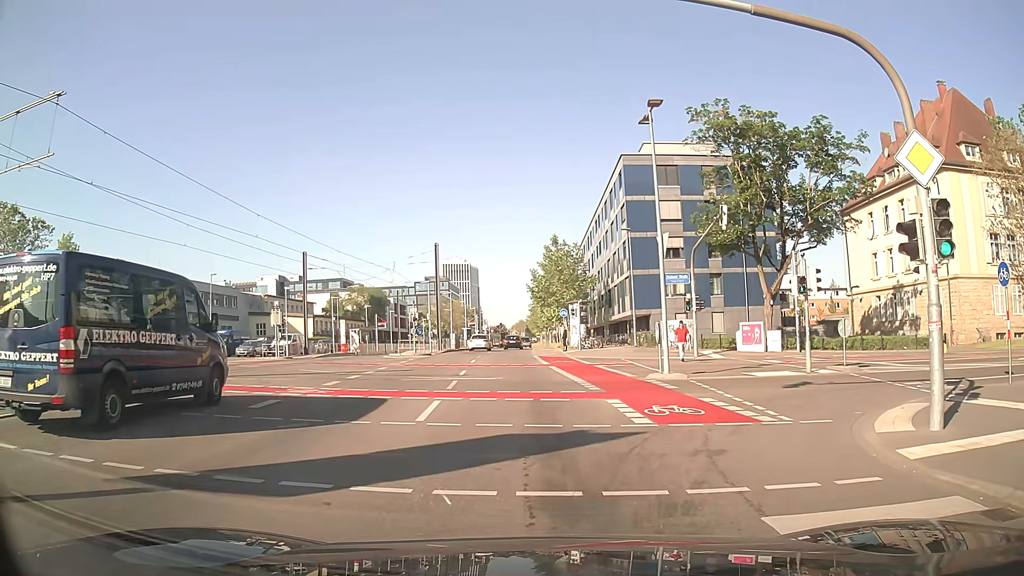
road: secondary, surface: asphalt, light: Day
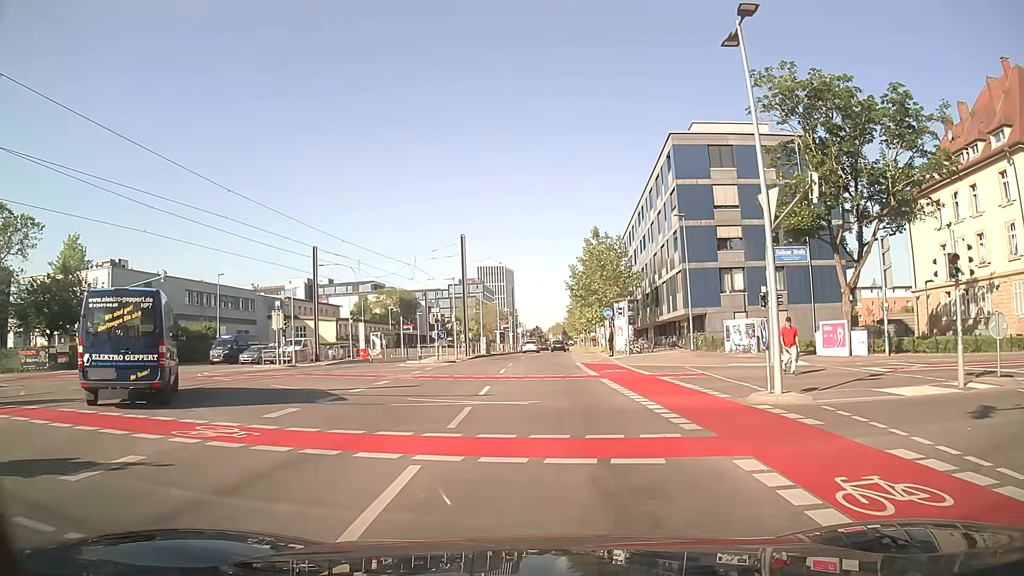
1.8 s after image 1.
(-0.3, +6.8) m; -4°
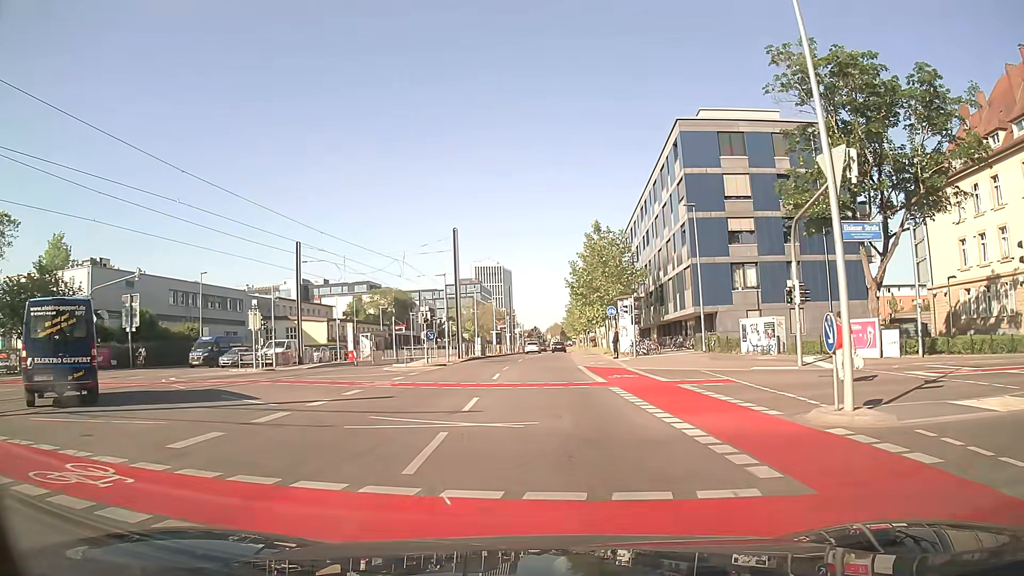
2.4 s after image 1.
(0.0, +3.4) m; +1°
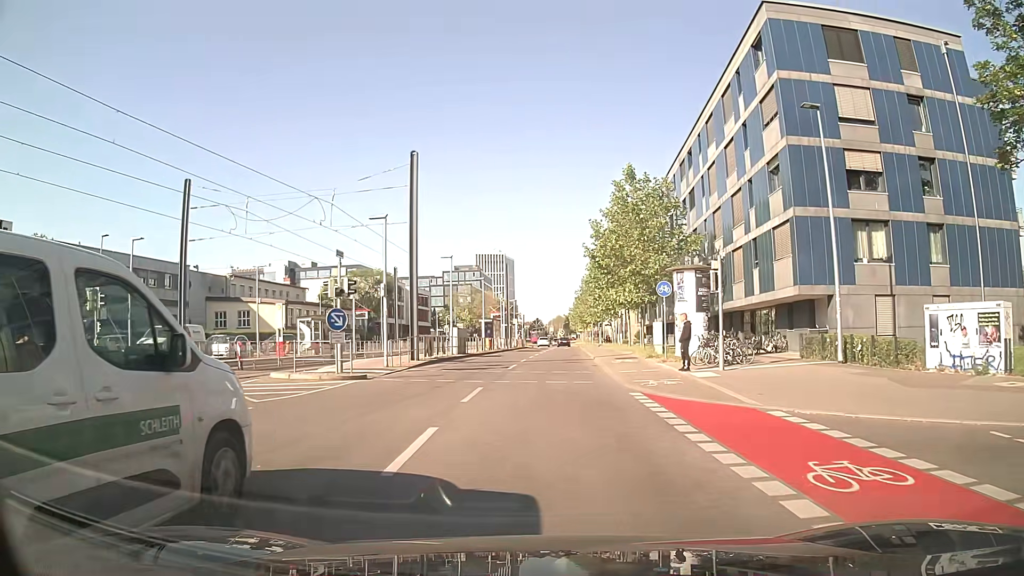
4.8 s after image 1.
(-0.2, +17.2) m; -1°
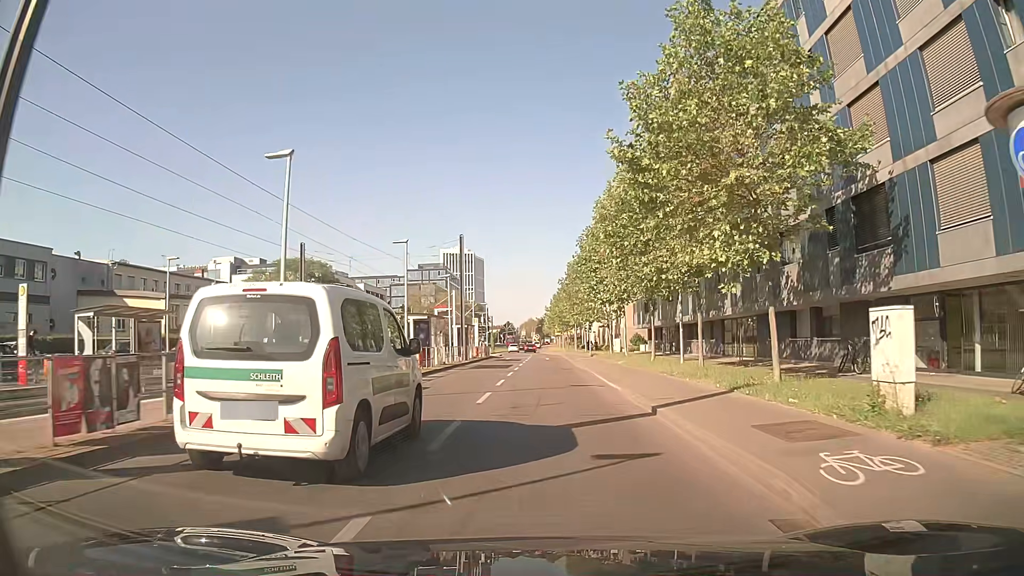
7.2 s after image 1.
(+0.3, +21.9) m; +3°
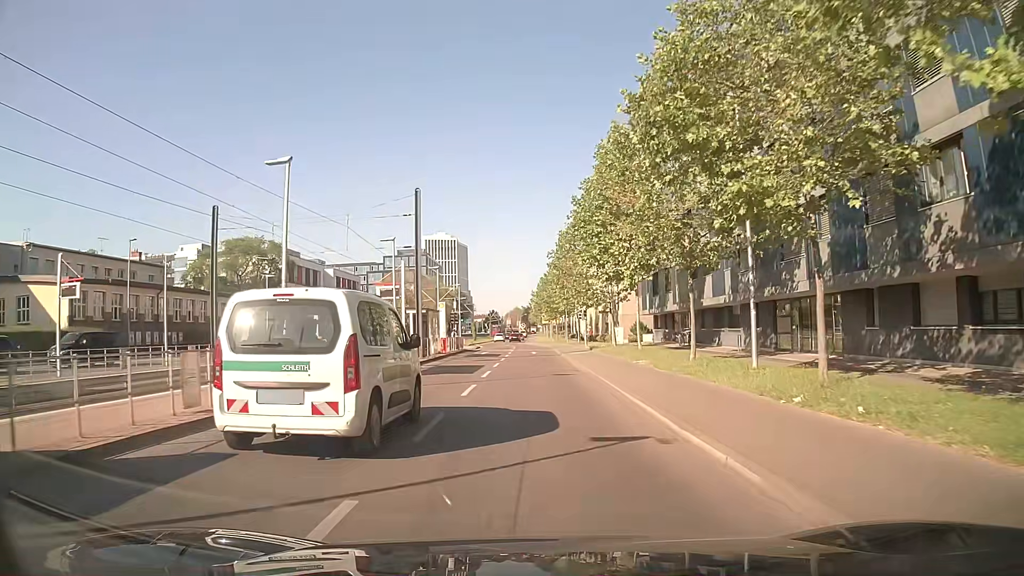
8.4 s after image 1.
(+0.1, +12.0) m; 0°
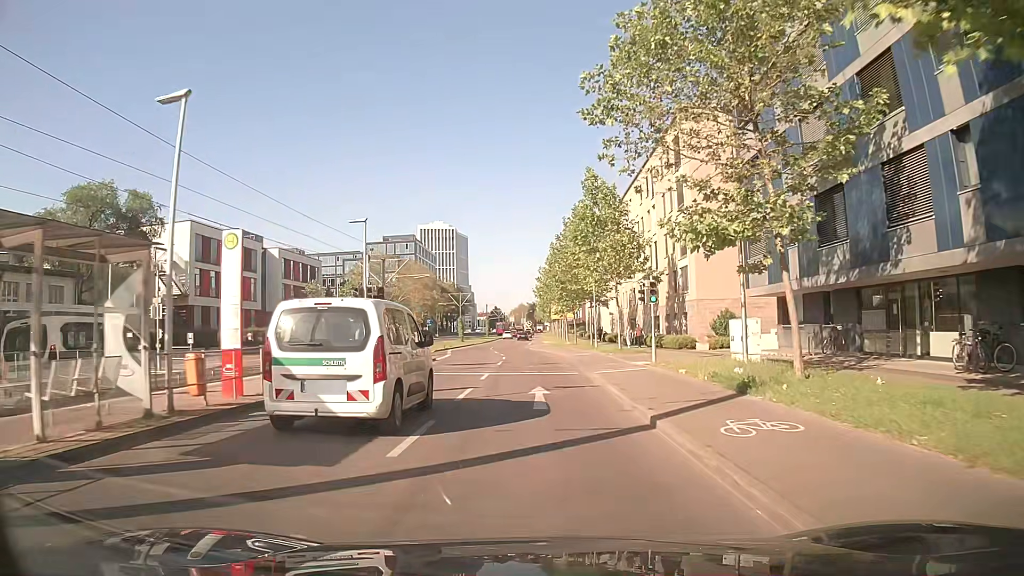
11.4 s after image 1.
(+0.1, +31.2) m; -1°
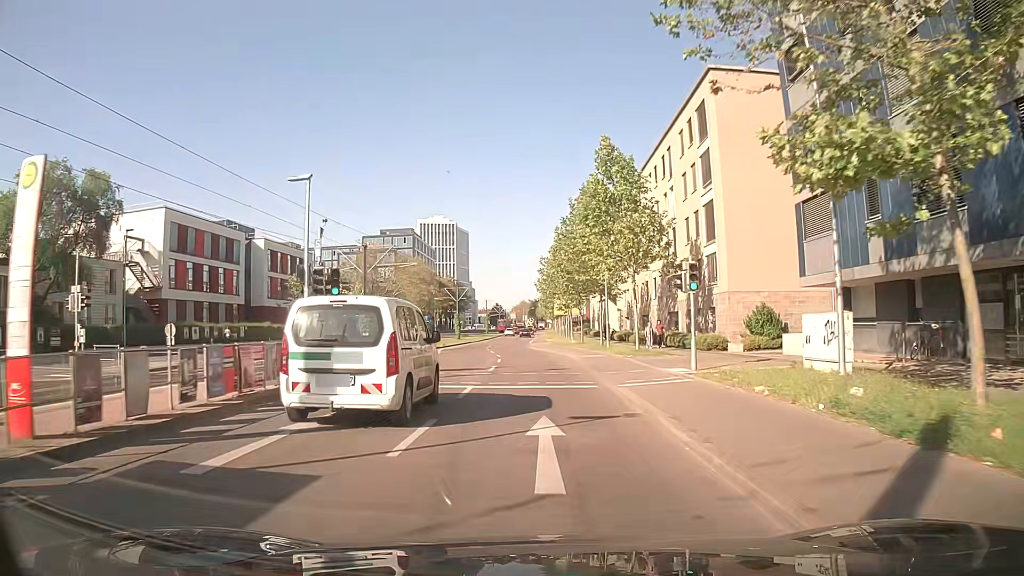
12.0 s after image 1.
(0.0, +6.3) m; 0°
(0, +10) (0, +20) (0, +30) (-1, +40) (-2, +50) (-3, +60) (-4, +70) (-4, +80) (-4, +90) (-4, +100) m
